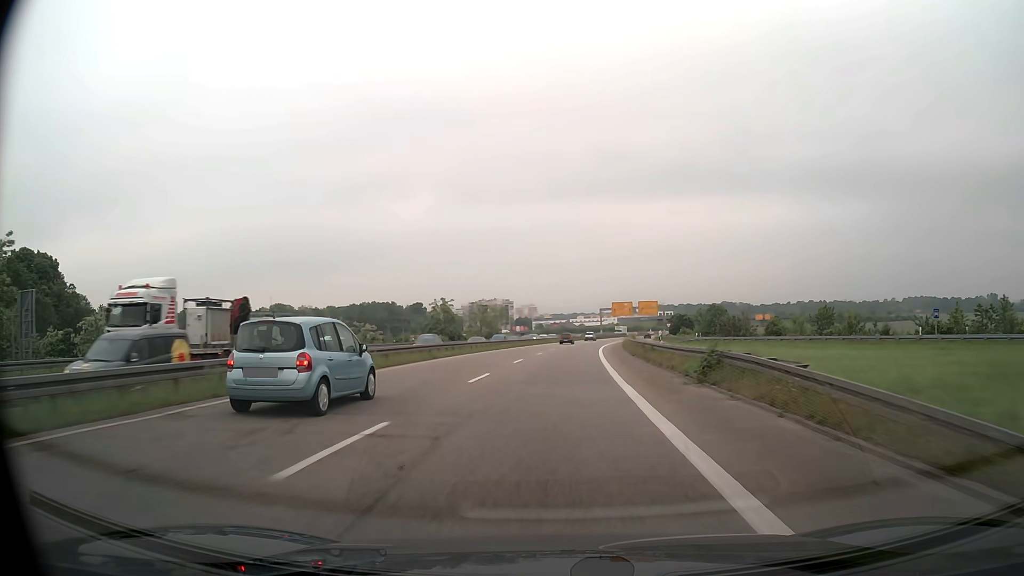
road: trunk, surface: asphalt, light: Day
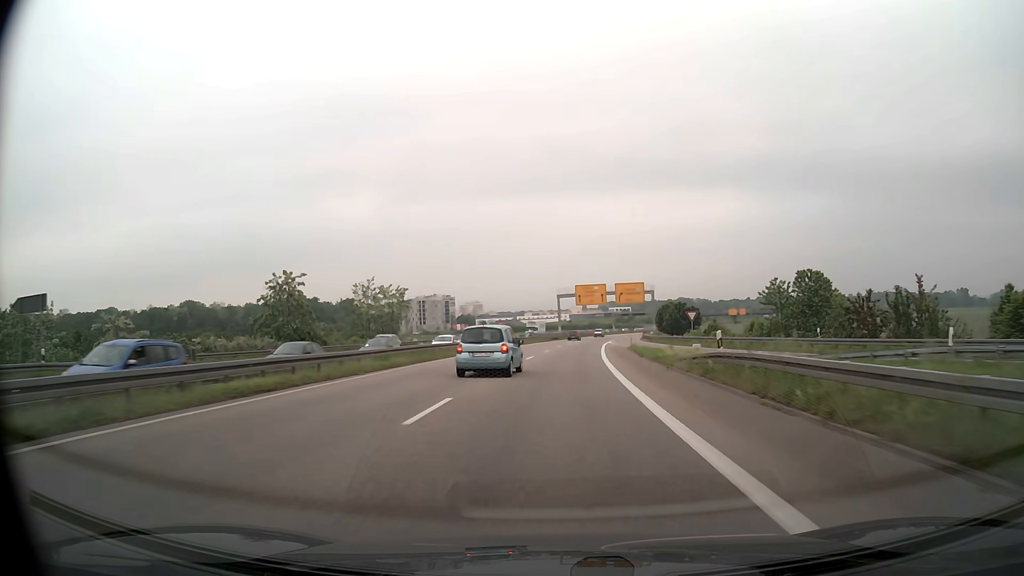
(+2.0, +55.8) m; +4°
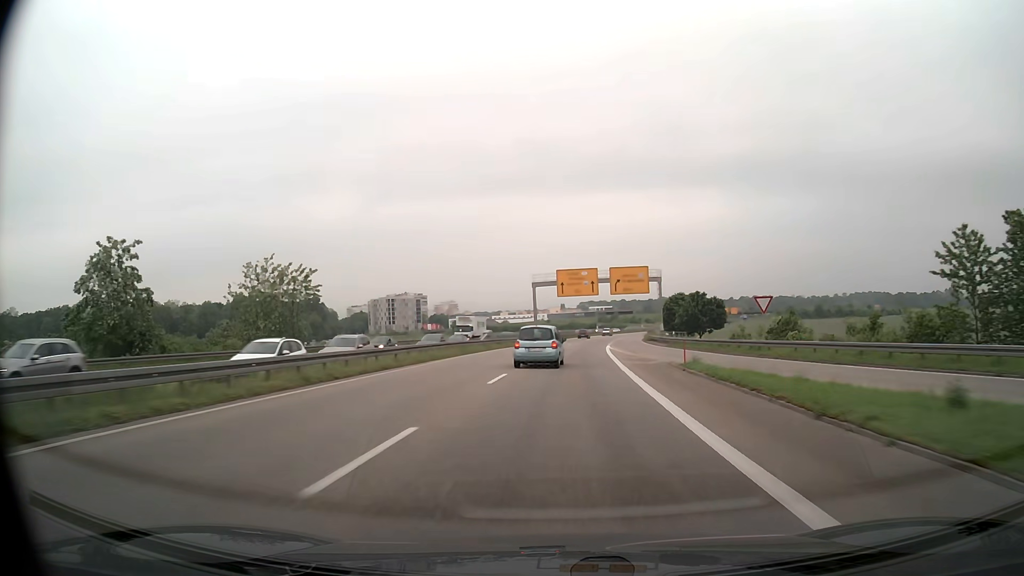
(+0.4, +28.3) m; +2°
(0, +10) (0, +20) (+1, +30) (+1, +40) (+2, +50) (+3, +60) (+4, +70) (+5, +80) (+6, +90) (+8, +100) m
